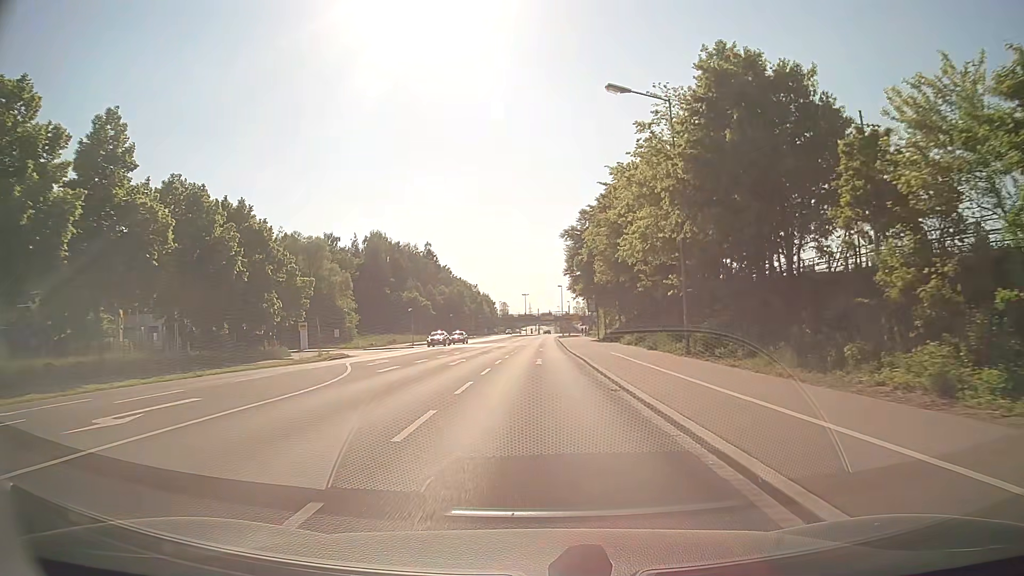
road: secondary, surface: asphalt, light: Day
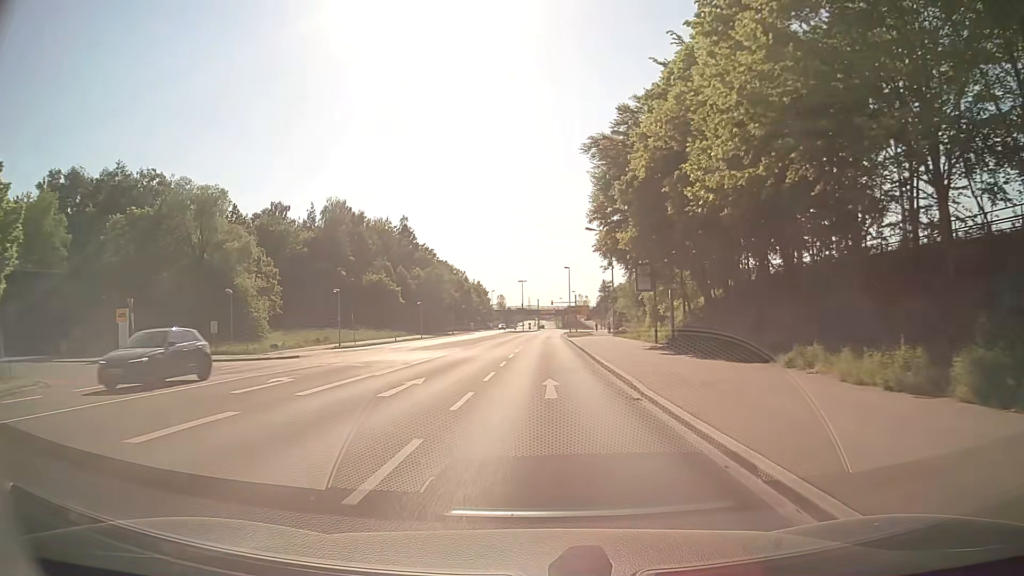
(0.0, +32.8) m; 0°
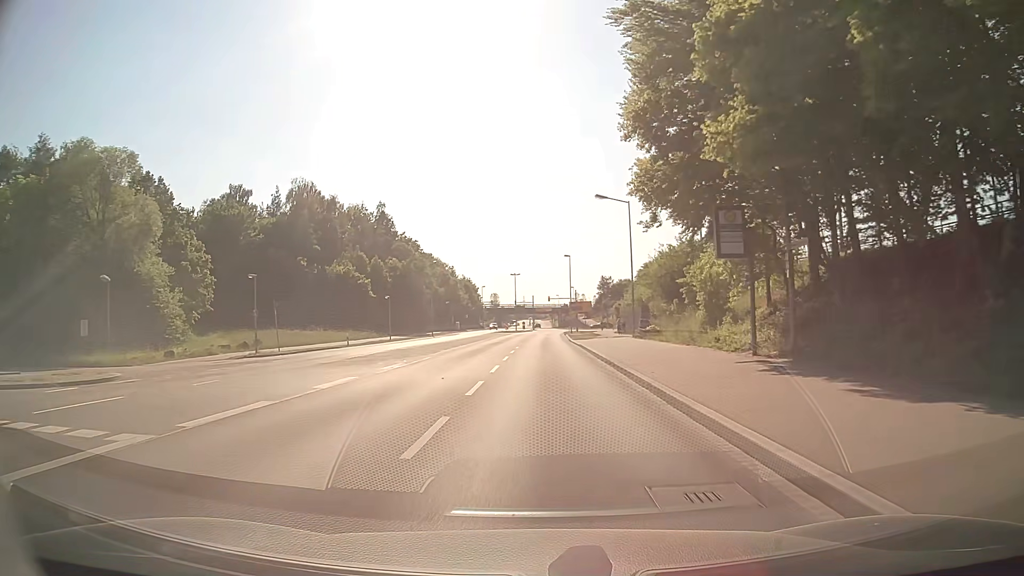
(-0.1, +16.3) m; 0°
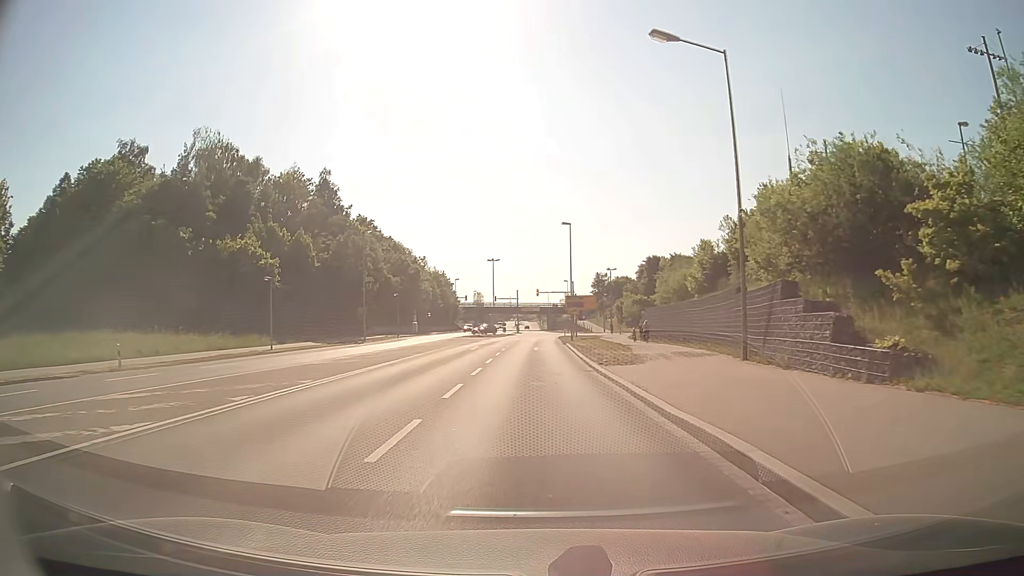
(+0.3, +29.7) m; +1°
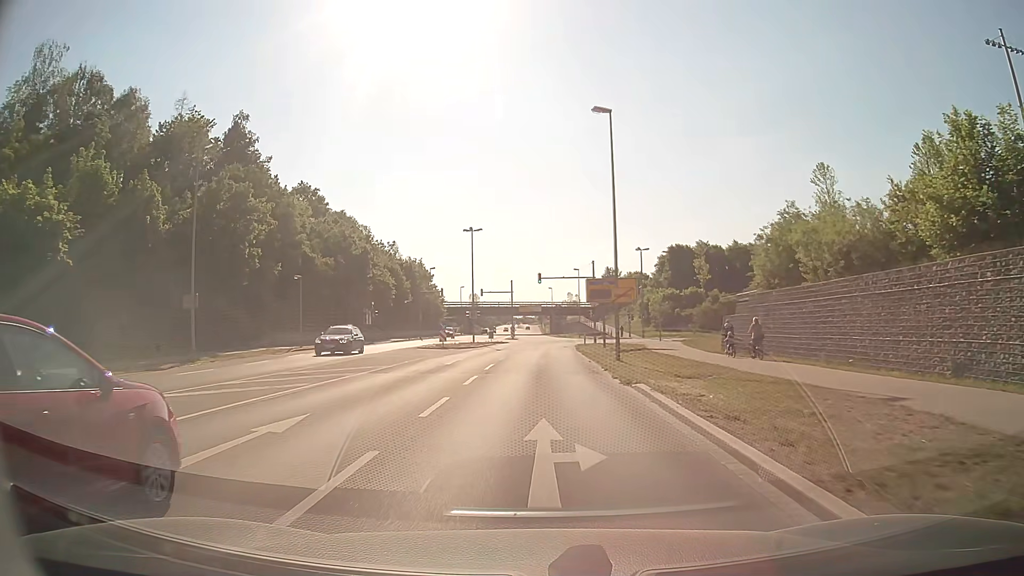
(-0.1, +32.1) m; 0°
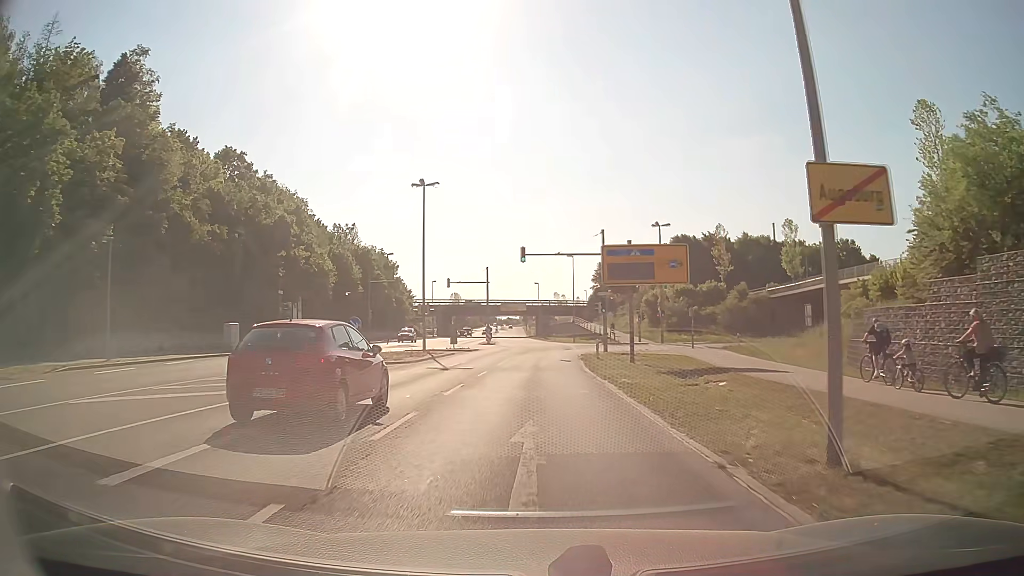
(+0.2, +20.4) m; +1°
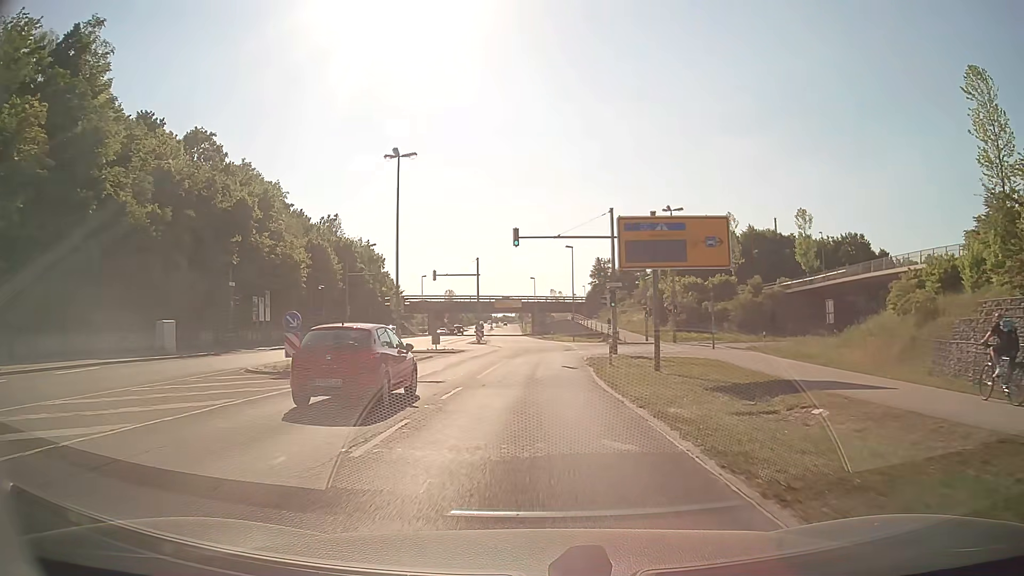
(0.0, +6.9) m; 0°
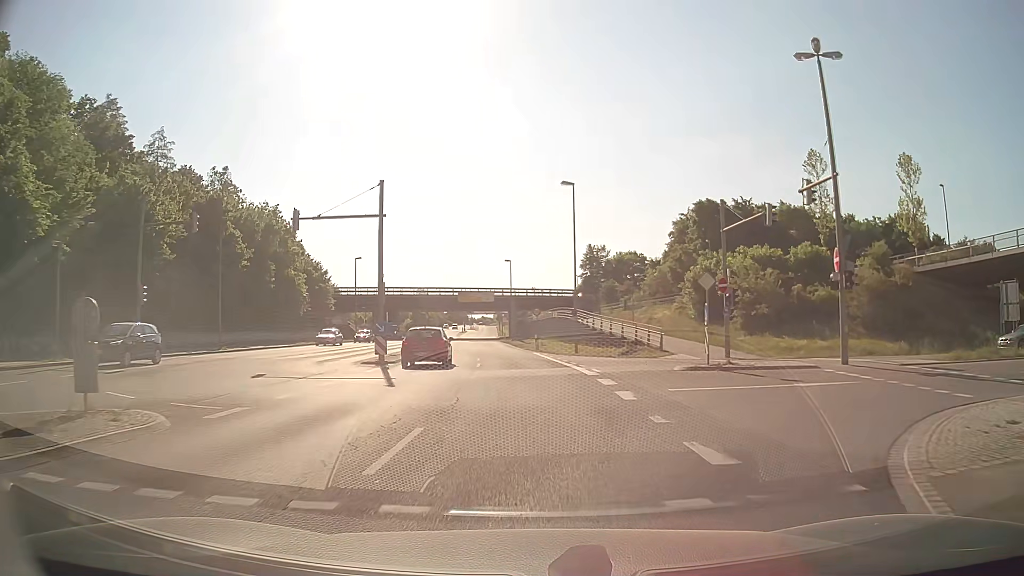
(+0.5, +32.1) m; +2°
(0, +10) (-1, +20) (-1, +30) (-2, +40) (-3, +50) (-4, +60) (-5, +70) (-6, +80) (-7, +90) (-7, +100) m
